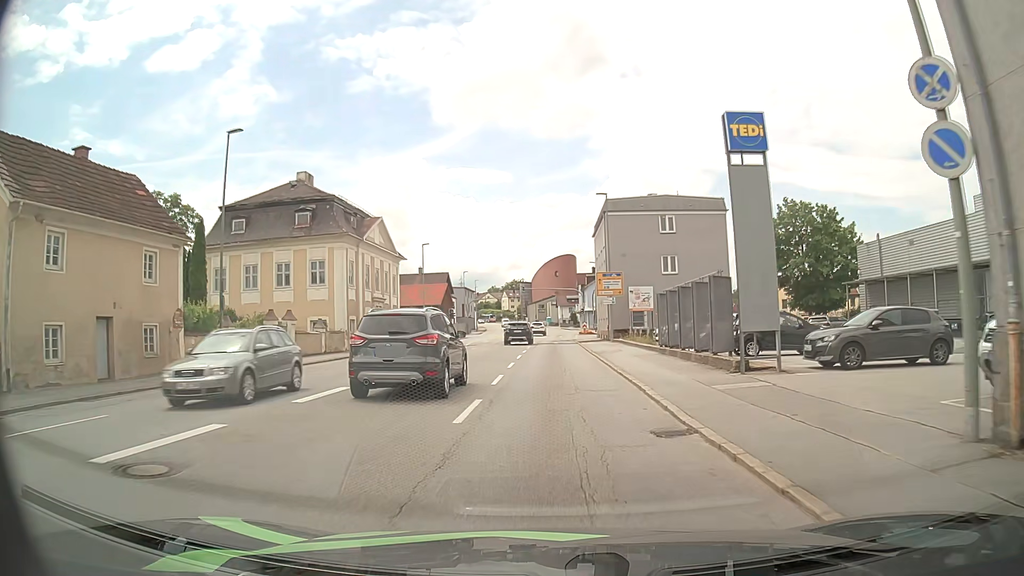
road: tertiary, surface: asphalt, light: Day
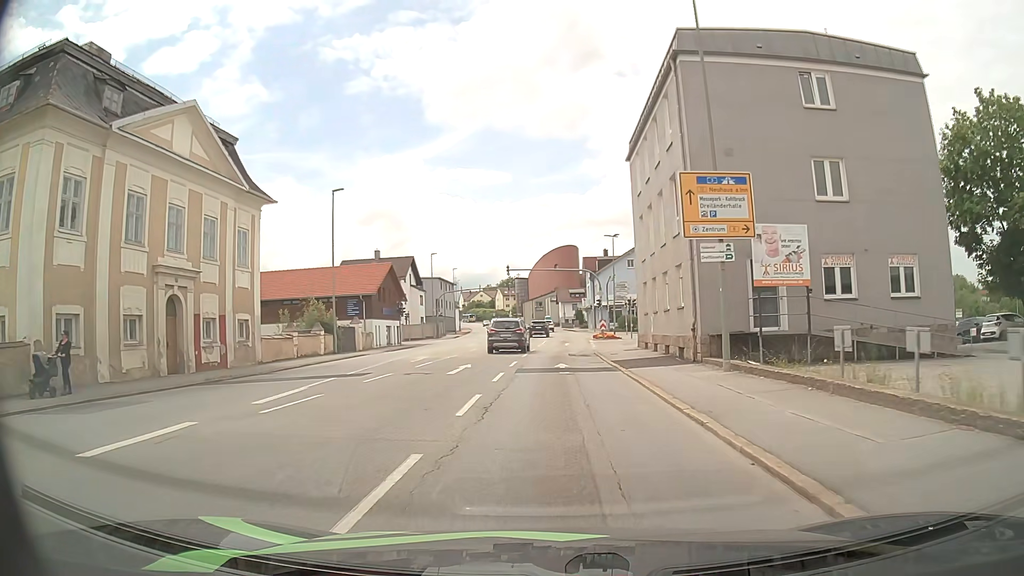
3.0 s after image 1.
(+0.4, +29.7) m; +1°
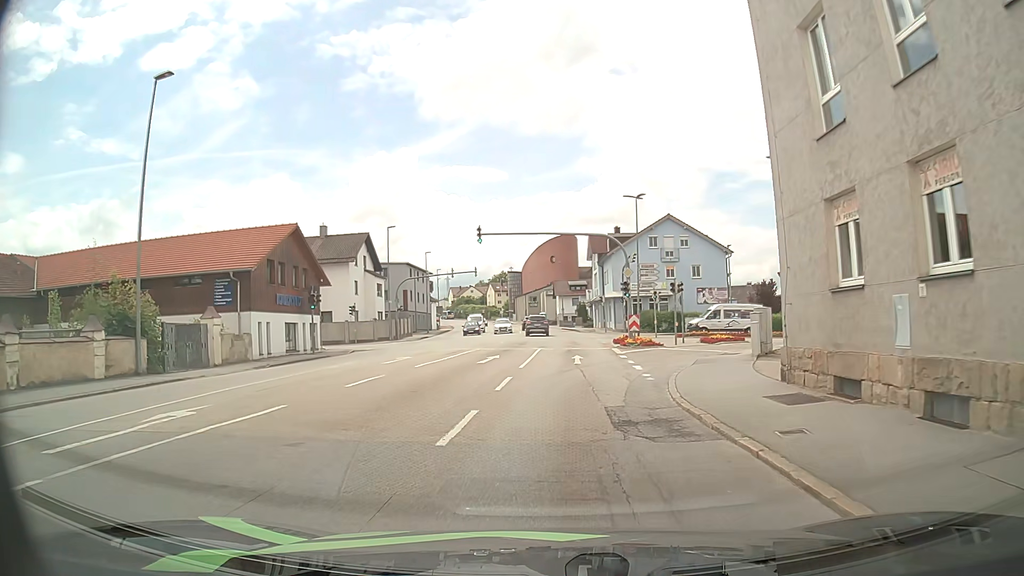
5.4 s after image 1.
(-0.1, +21.0) m; -1°
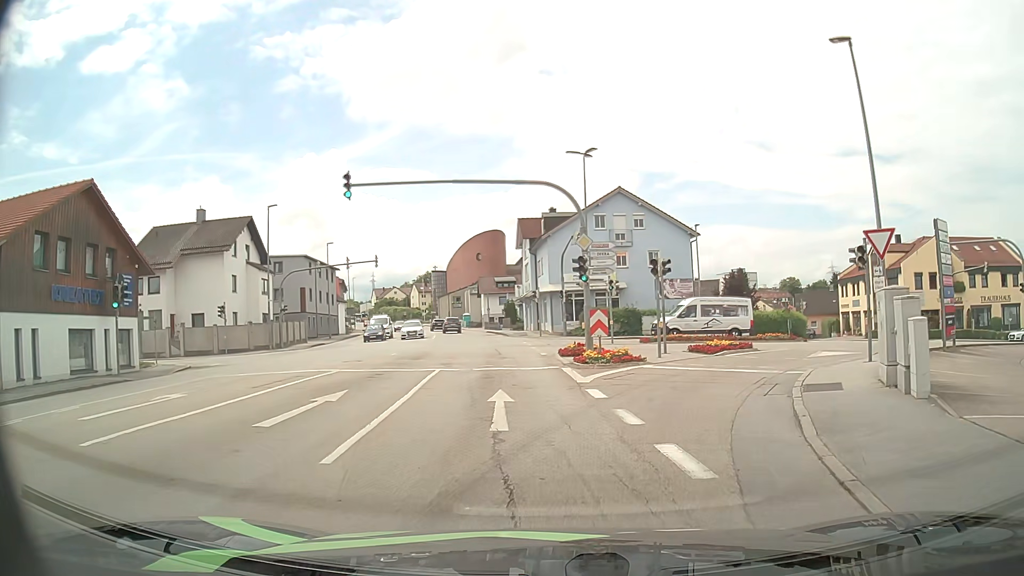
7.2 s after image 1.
(+0.6, +13.0) m; +5°
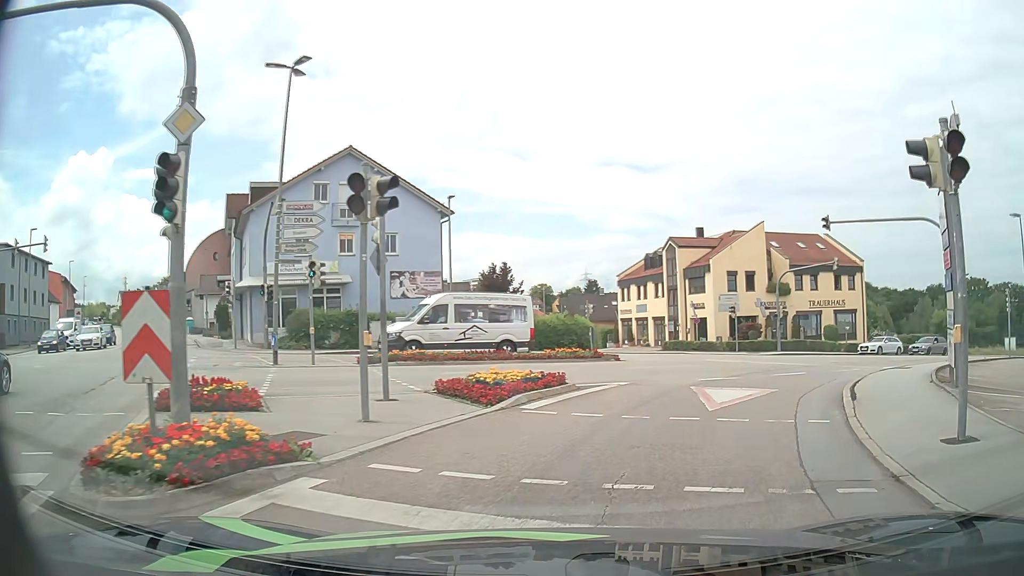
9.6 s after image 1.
(+2.4, +13.2) m; +23°
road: tertiary_link
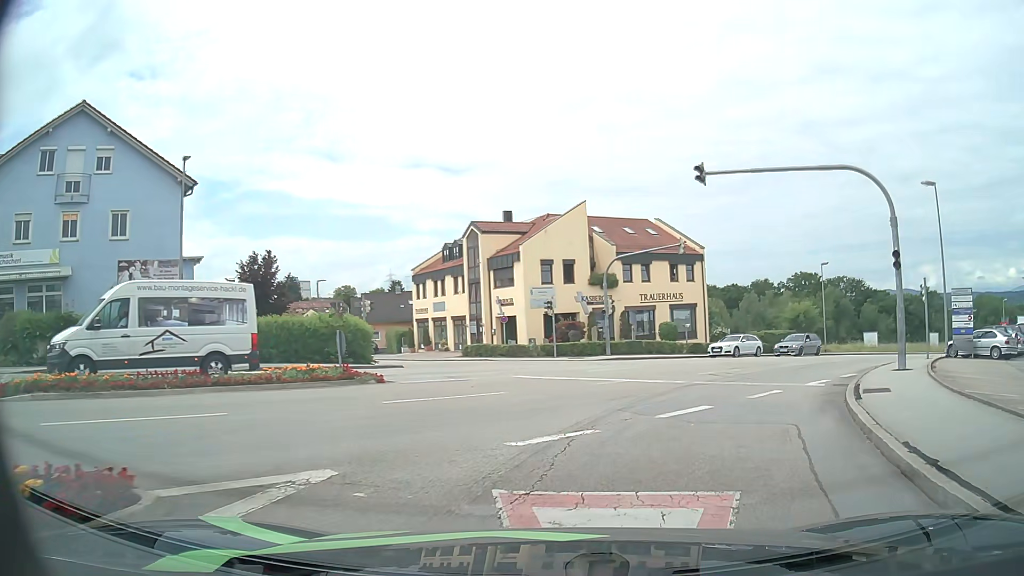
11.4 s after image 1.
(+1.6, +9.3) m; +16°
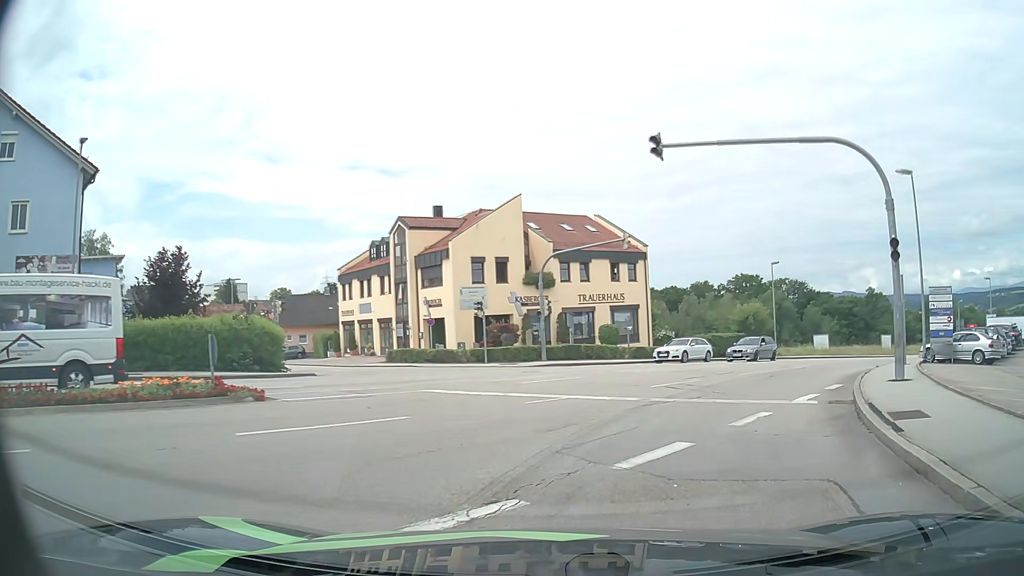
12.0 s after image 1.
(+0.2, +3.4) m; +7°
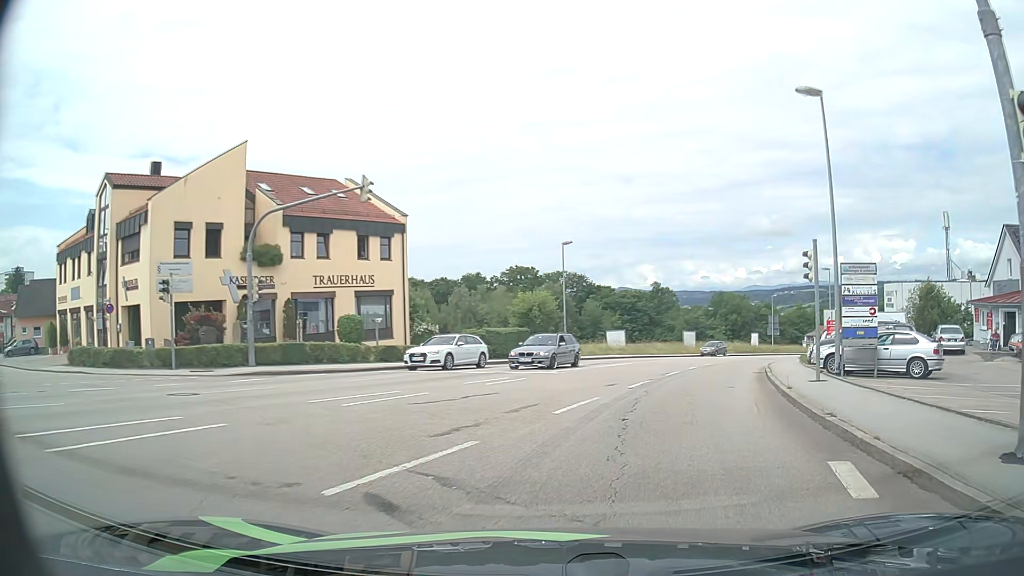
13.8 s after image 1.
(+1.8, +11.1) m; +18°
(+1, +10) (+4, +19) (+8, +29) (+11, +38) (+15, +47) (+20, +56) (+26, +64) (+31, +73) (+38, +80) (+45, +88) m
